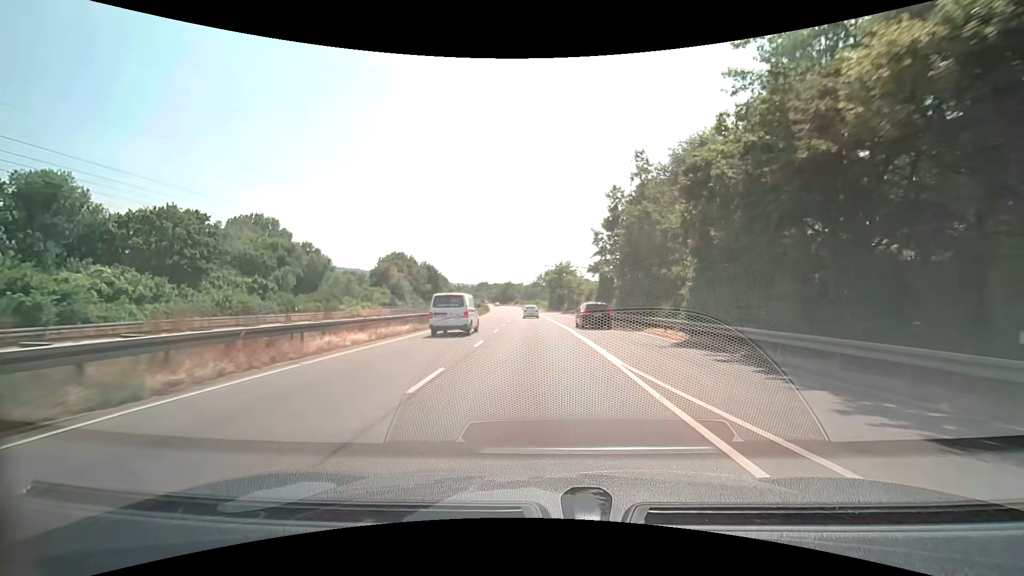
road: trunk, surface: asphalt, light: Day
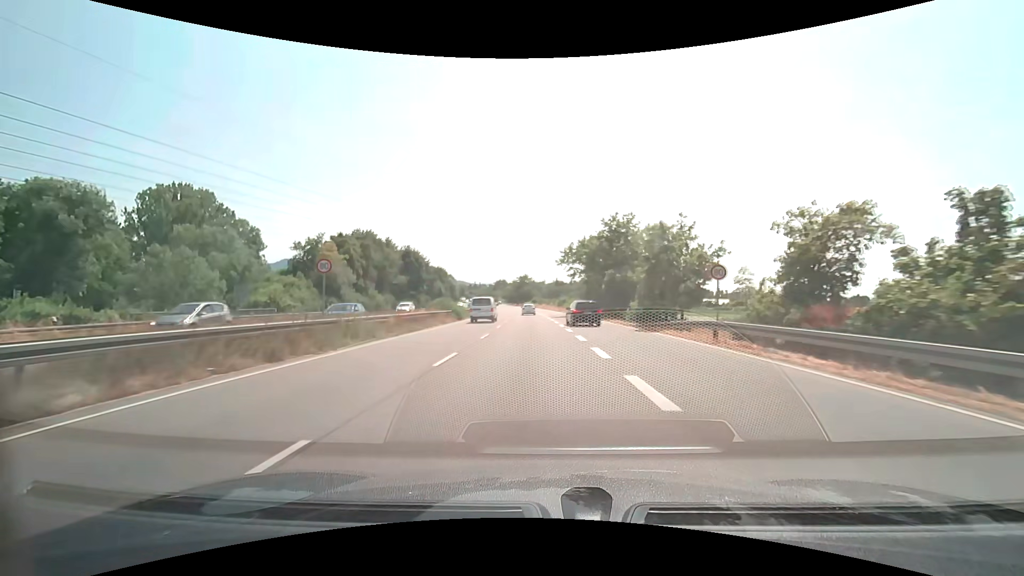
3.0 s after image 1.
(-1.0, +51.0) m; -3°
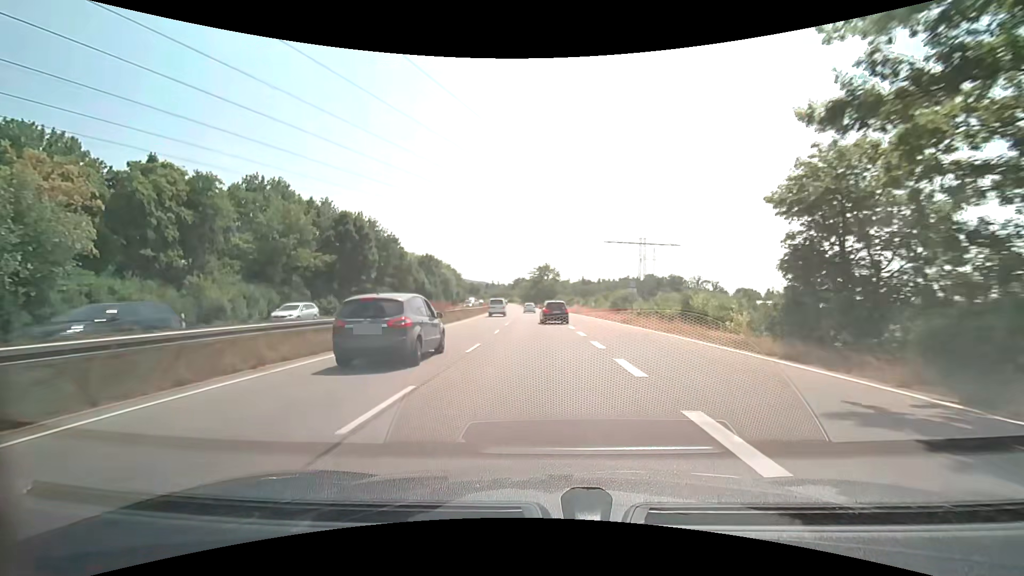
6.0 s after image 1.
(-1.2, +51.0) m; -2°
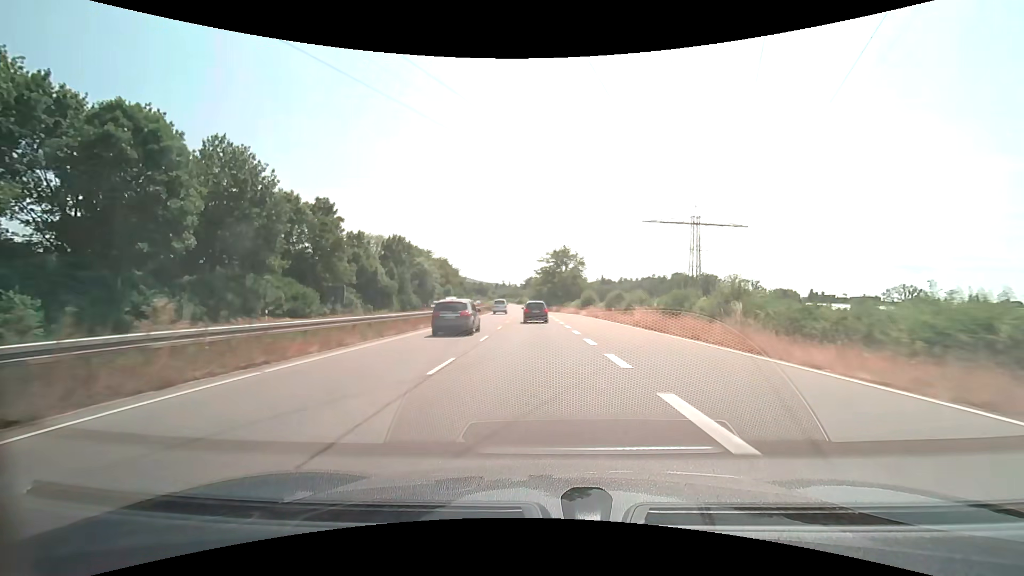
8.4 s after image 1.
(-0.5, +40.8) m; -2°
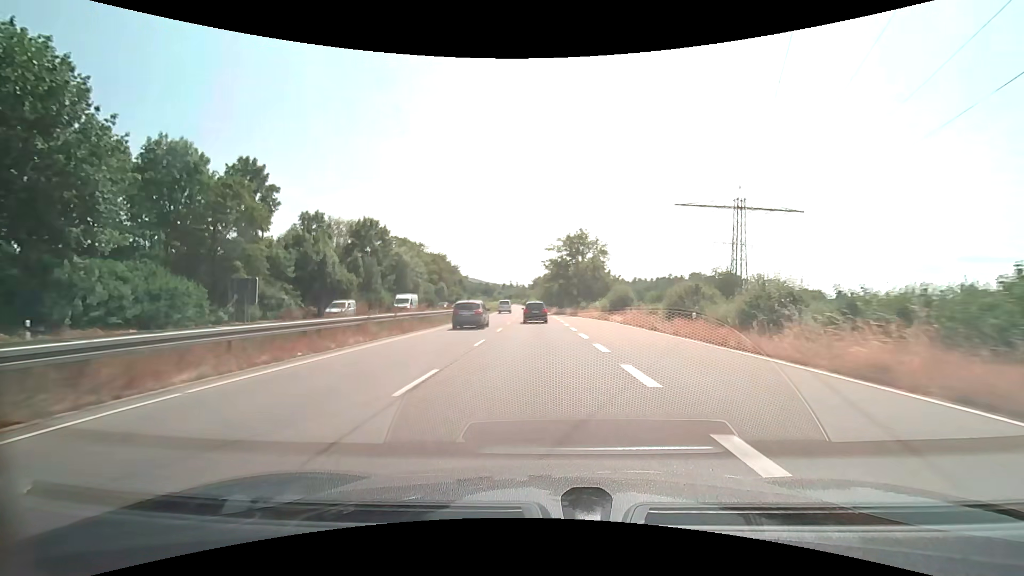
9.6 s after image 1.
(-0.2, +20.3) m; -1°
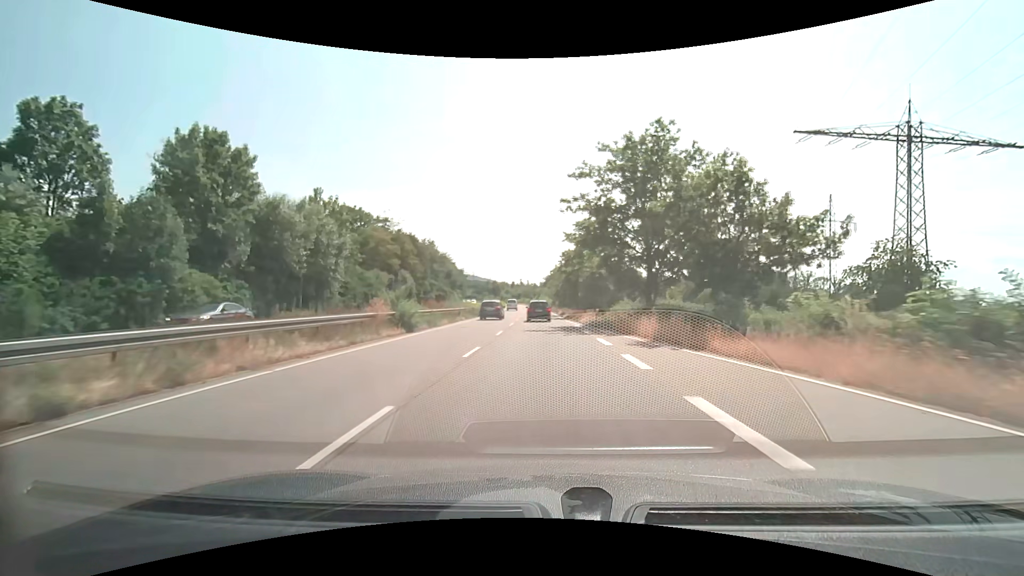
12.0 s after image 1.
(-0.7, +39.8) m; -2°
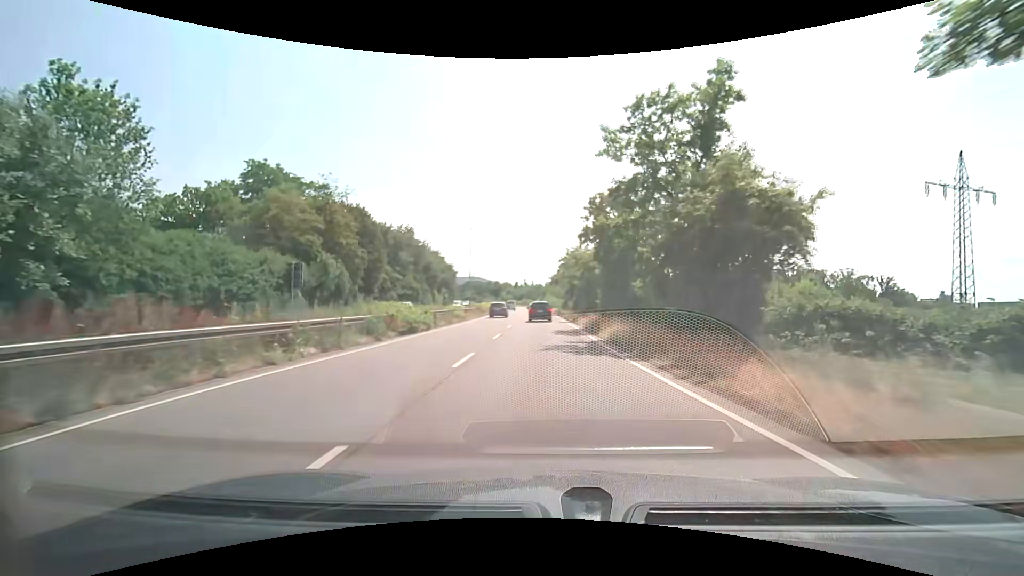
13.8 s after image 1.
(-0.1, +28.9) m; -1°
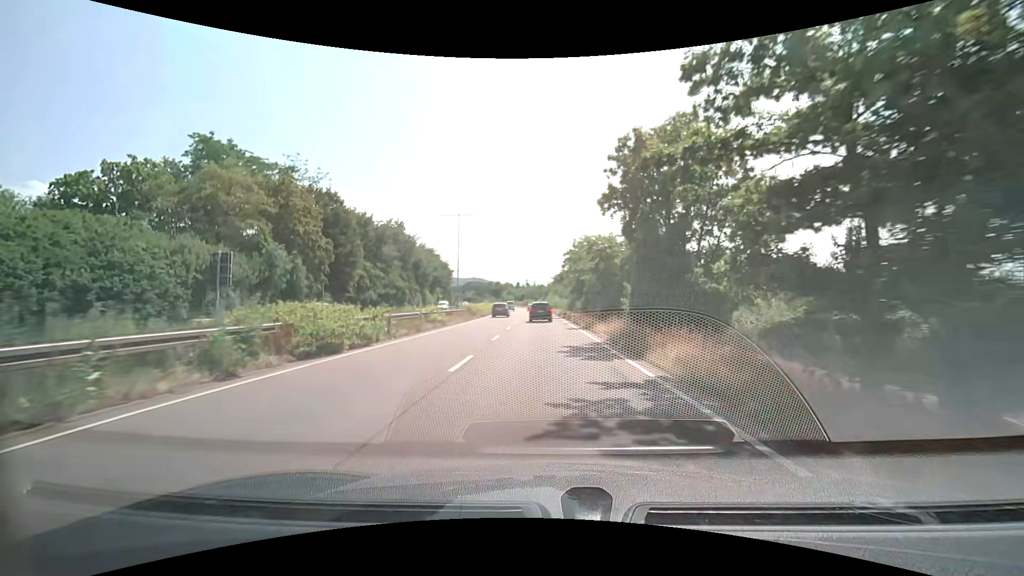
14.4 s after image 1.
(0.0, +9.6) m; 0°
(0, +10) (0, +20) (0, +30) (0, +40) (-1, +50) (-1, +60) (-1, +70) (-2, +80) (-3, +90) (-3, +100) m
